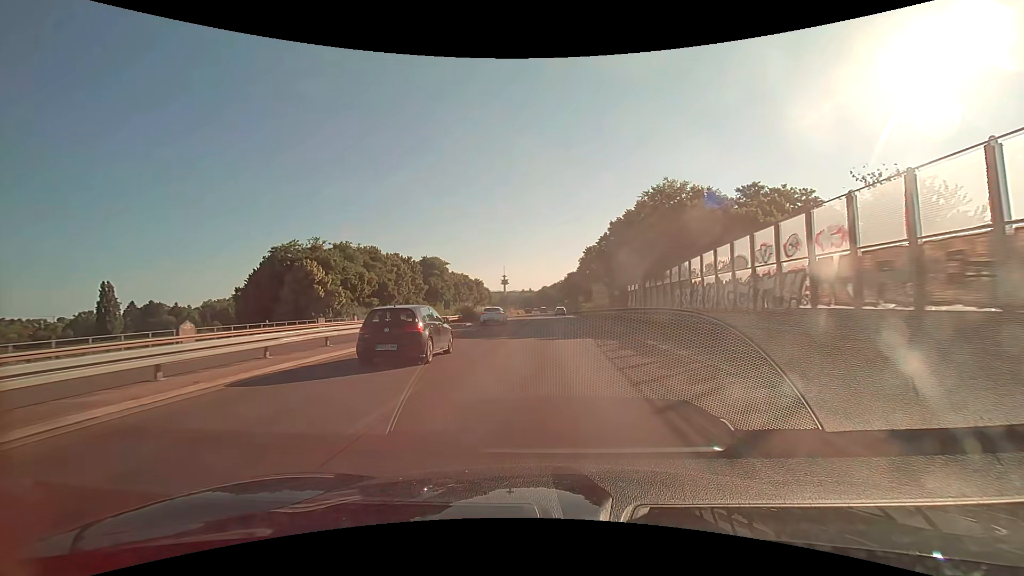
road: trunk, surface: asphalt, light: Day
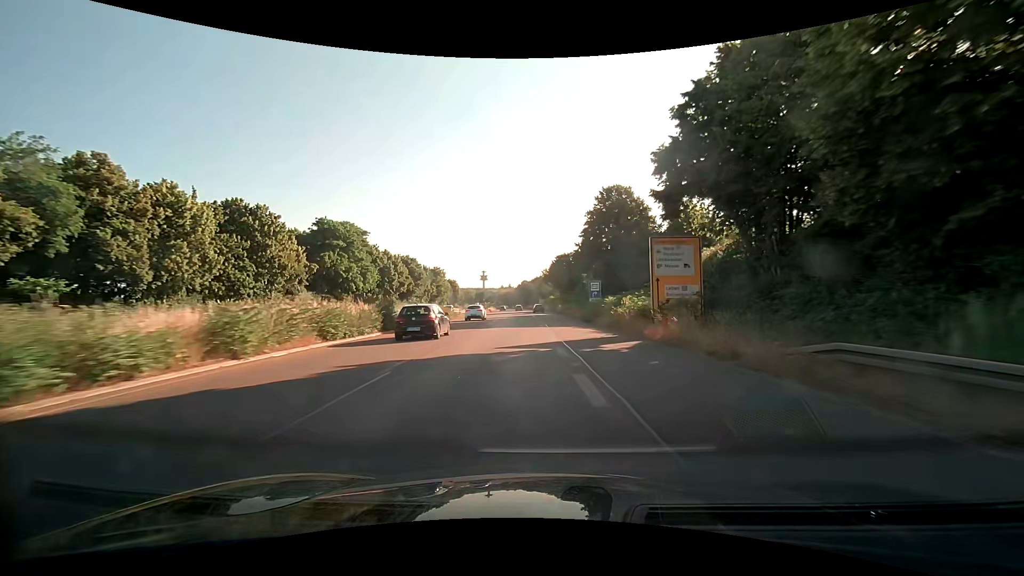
(+0.7, +49.7) m; +2°
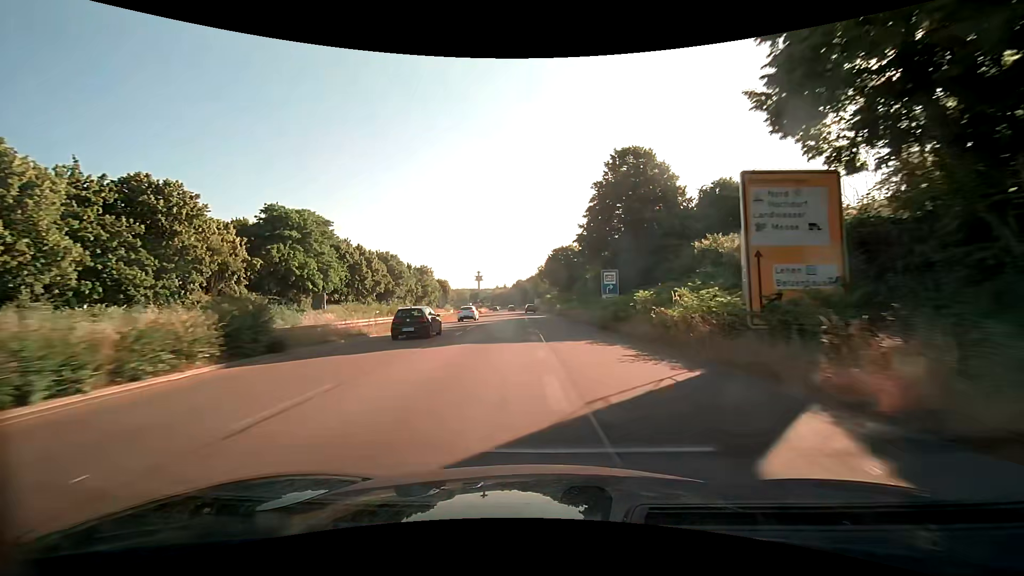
(+0.1, +12.4) m; 0°
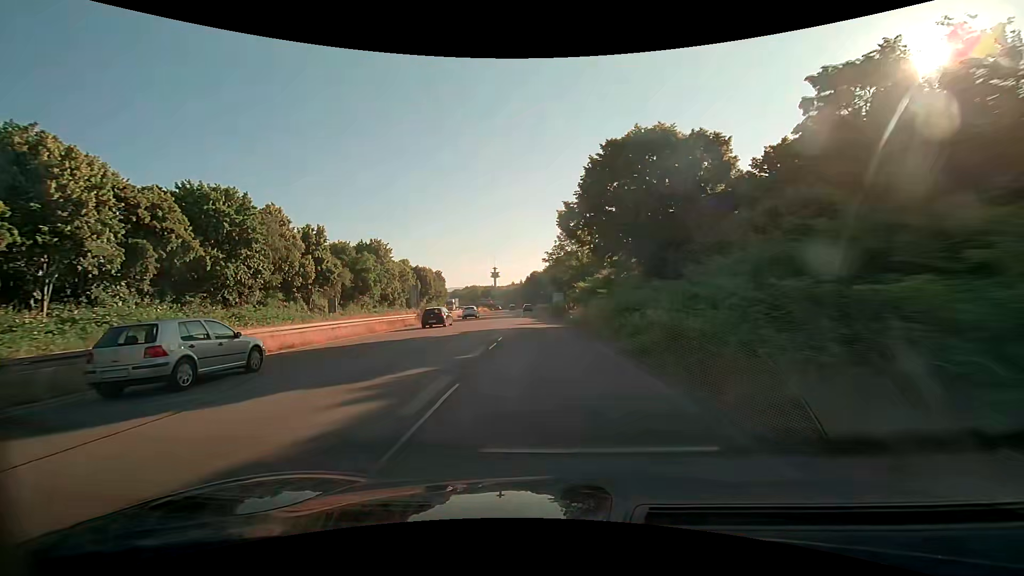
(-0.6, +61.3) m; -2°
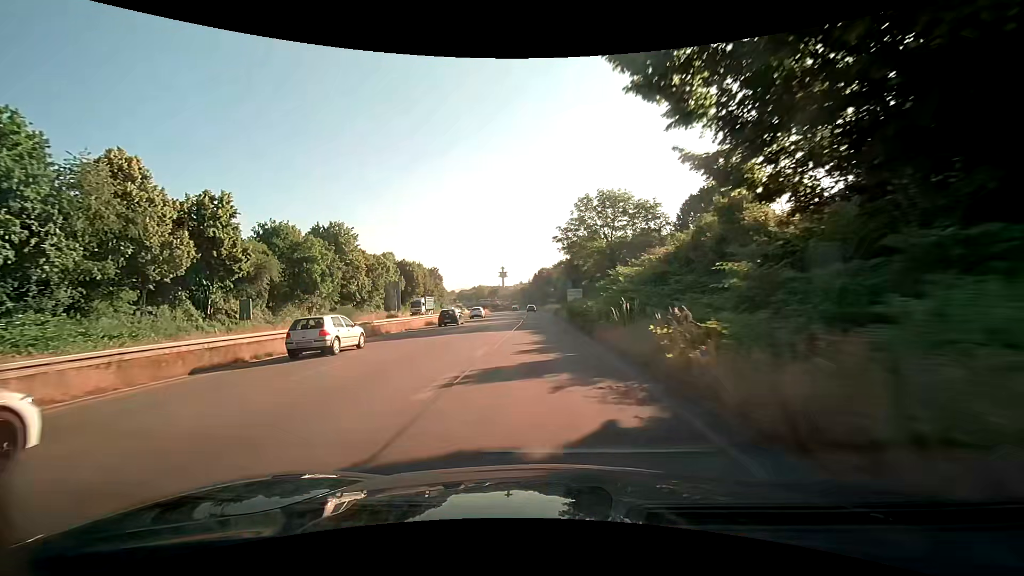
(-0.1, +23.2) m; -1°
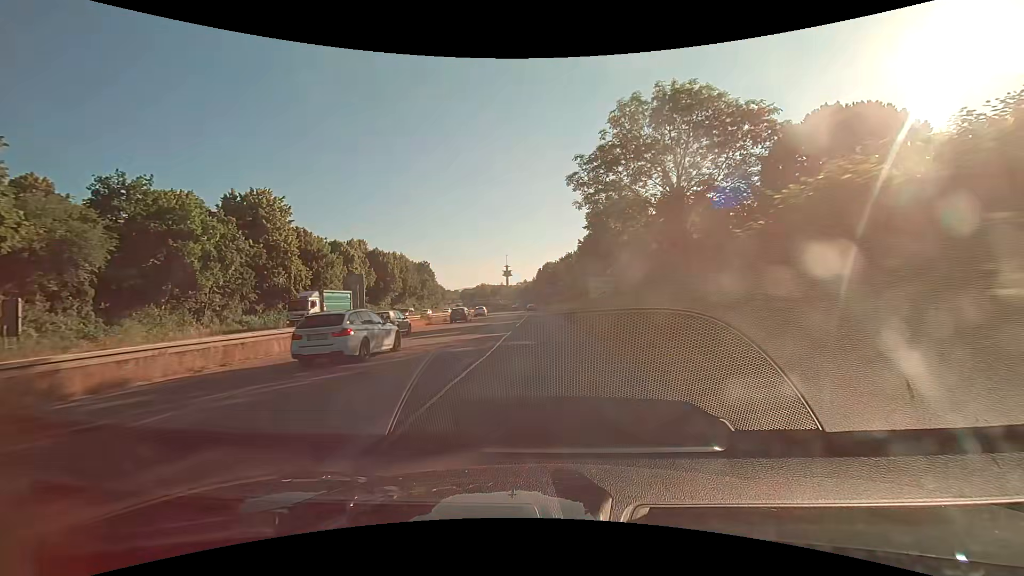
(-0.2, +22.6) m; 0°
(0, +10) (0, +20) (0, +30) (-1, +40) (-1, +50) (-1, +60) (-2, +70) (-2, +80) (-3, +90) (-3, +100) m
